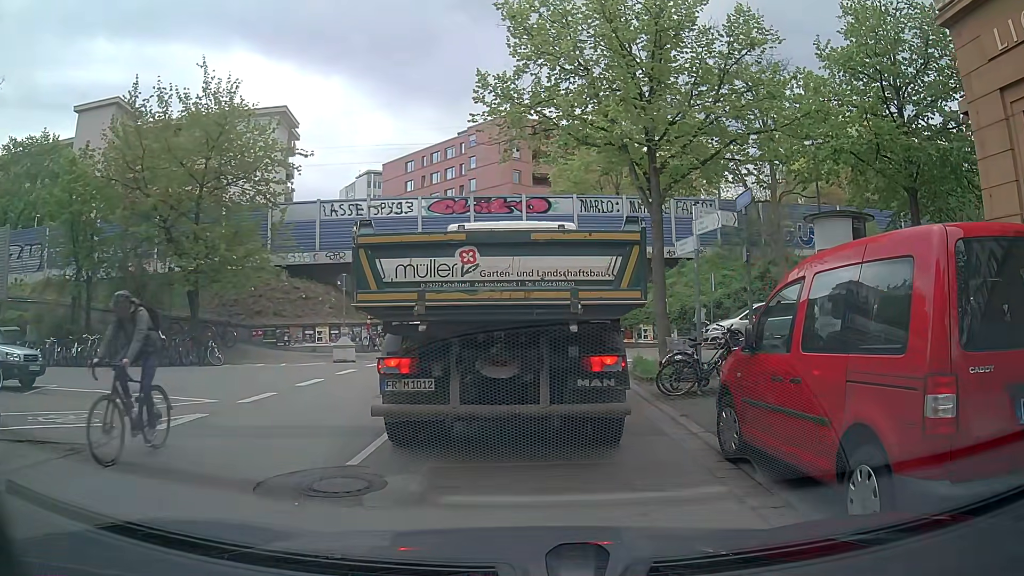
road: tertiary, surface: asphalt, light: Day
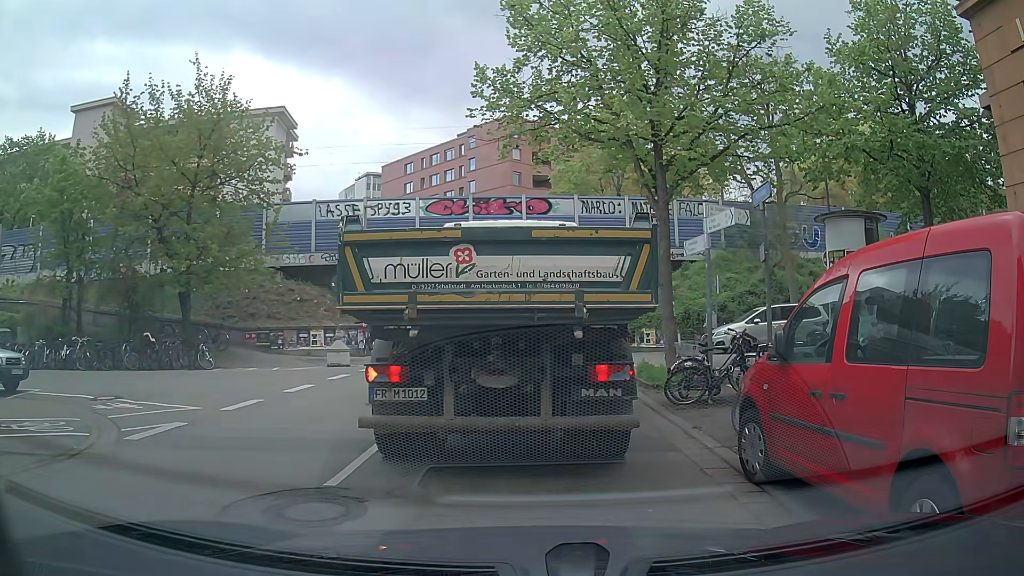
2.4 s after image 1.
(0.0, +0.8) m; 0°
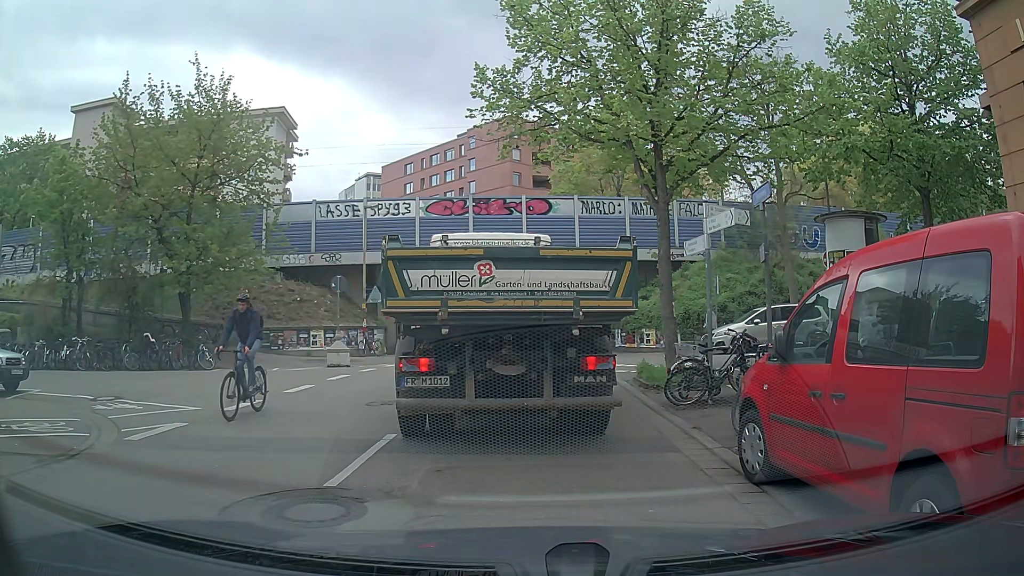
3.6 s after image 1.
(0.0, 0.0) m; 0°
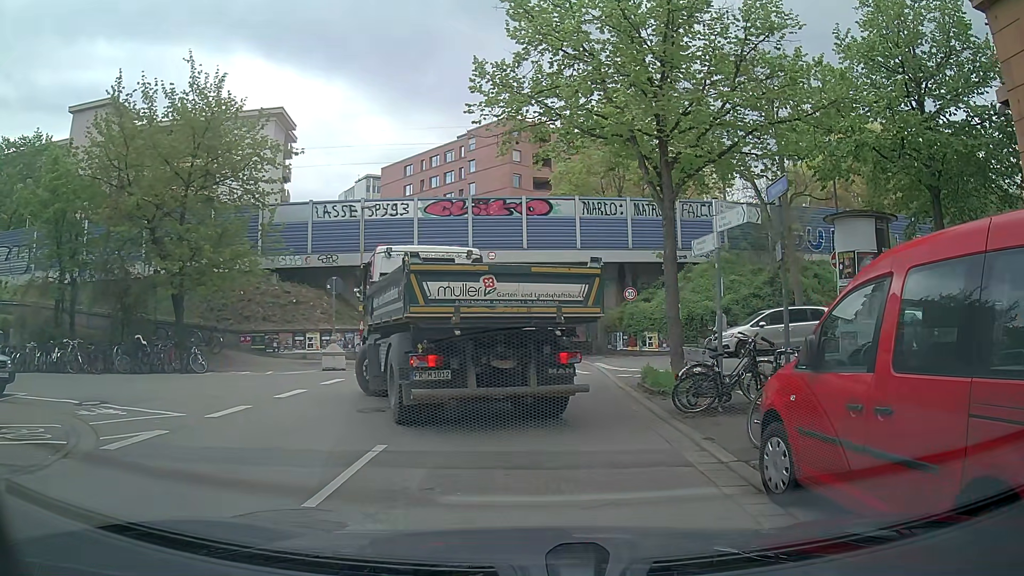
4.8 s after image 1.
(0.0, +0.6) m; 0°
